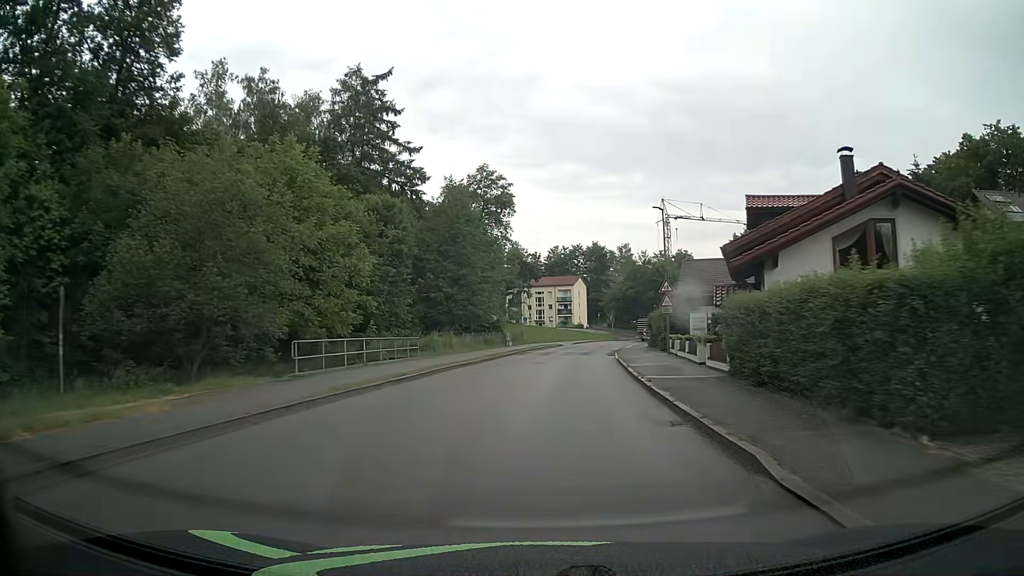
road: unclassified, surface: asphalt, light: Day
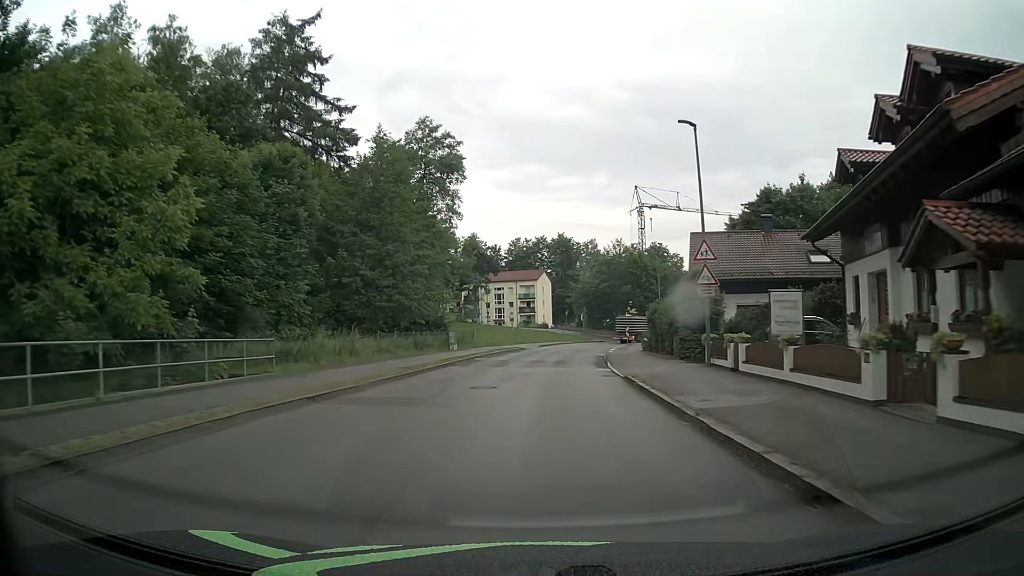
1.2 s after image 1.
(+0.4, +15.6) m; +3°
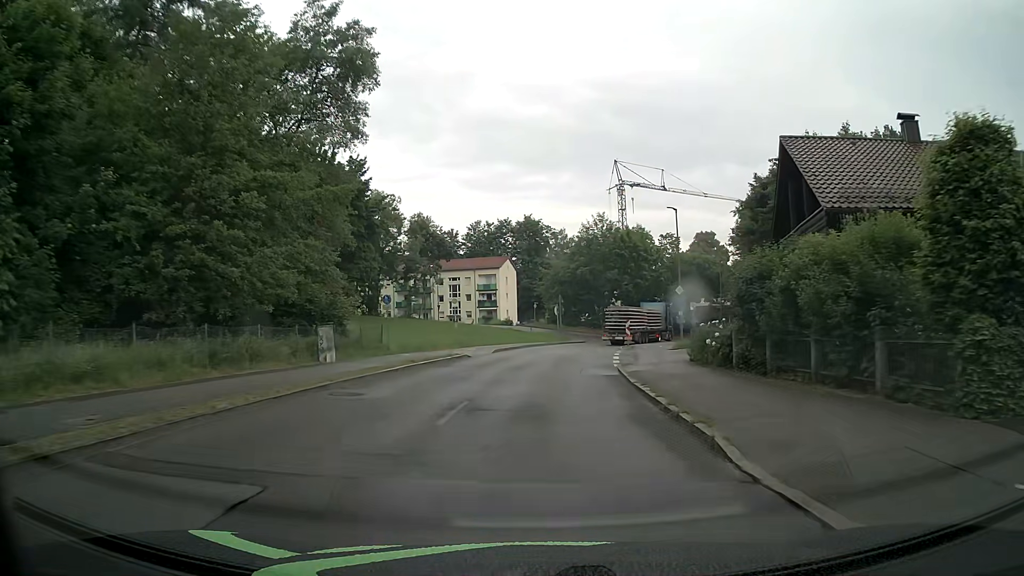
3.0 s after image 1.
(+0.5, +21.0) m; +3°
(0, +10) (0, +20) (+1, +30) (+1, +40) (+2, +50) (+5, +59) (+9, +69) (+14, +77) (+22, +84) (+30, +90) m
